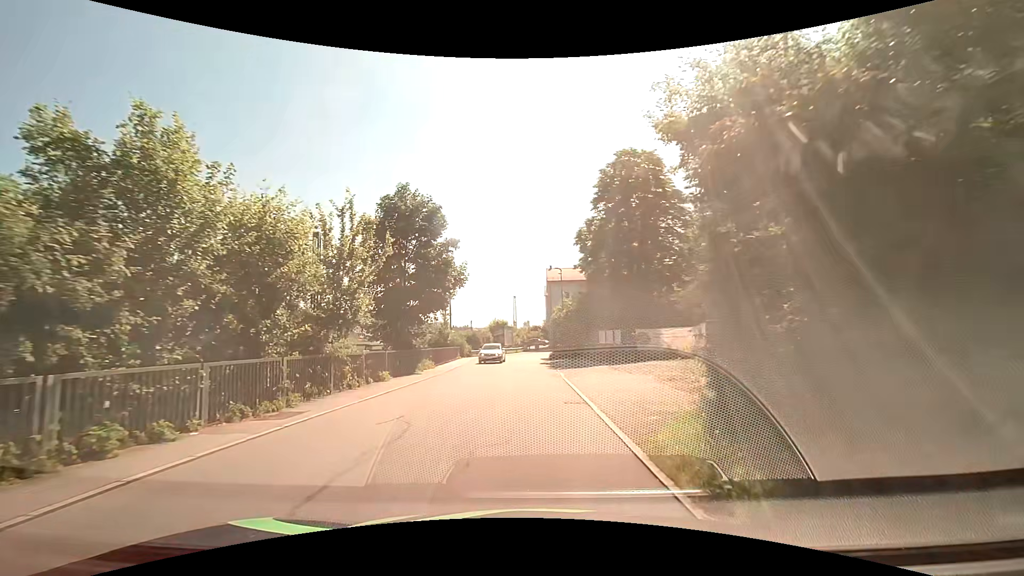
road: residential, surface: asphalt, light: Day
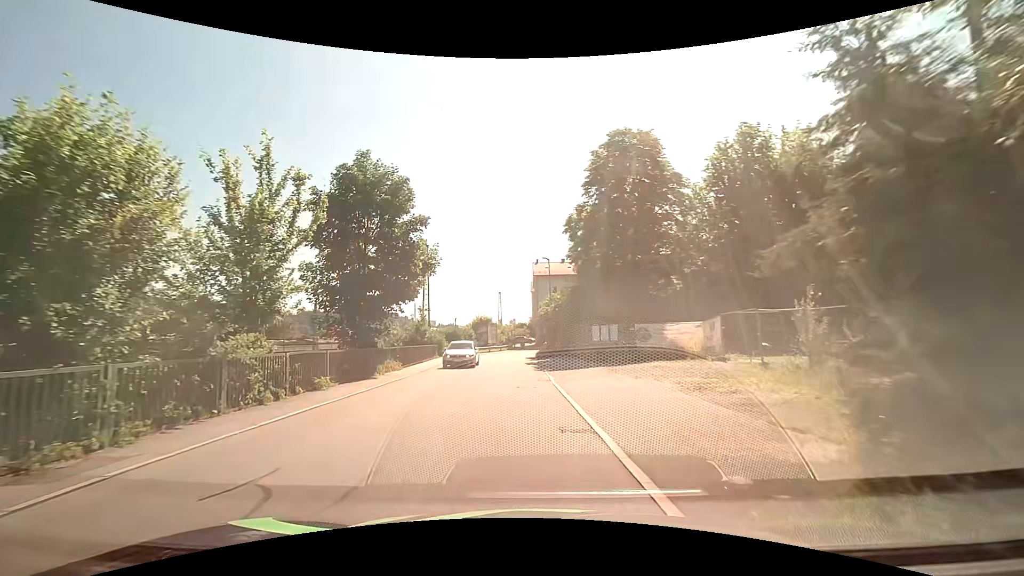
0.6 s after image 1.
(+0.1, +4.3) m; +2°
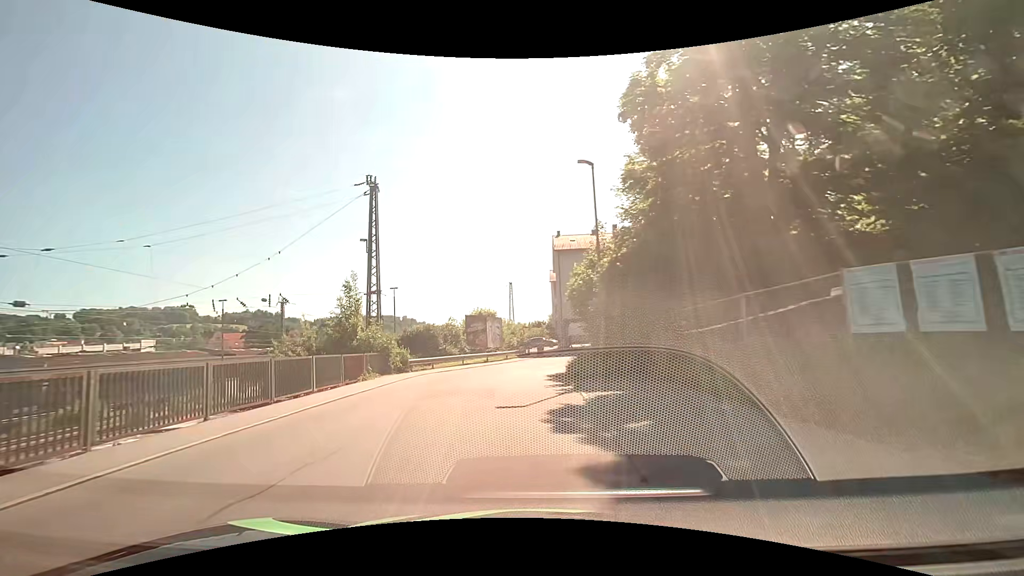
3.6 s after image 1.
(-0.2, +22.4) m; -2°
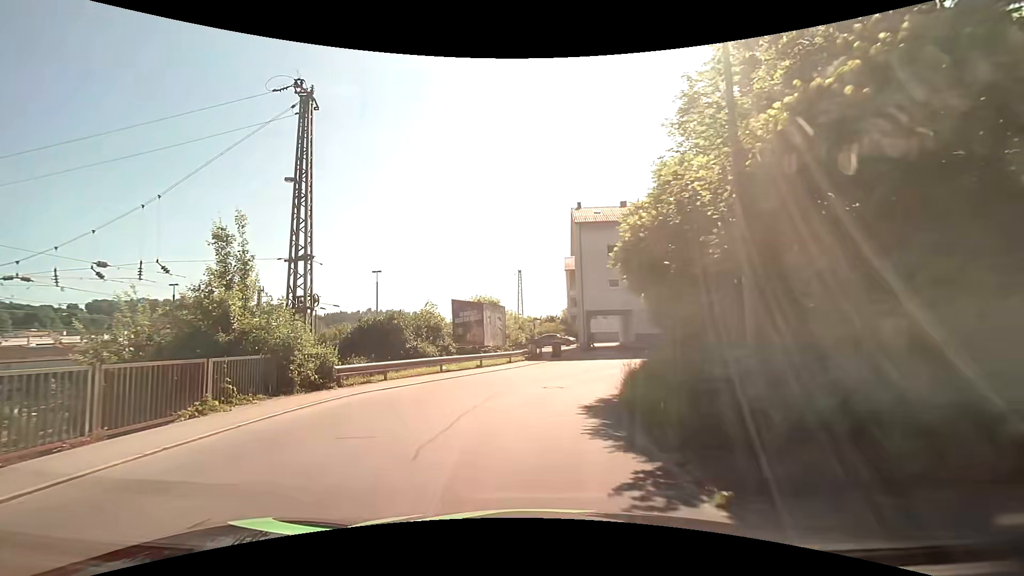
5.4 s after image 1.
(-0.1, +11.3) m; -1°
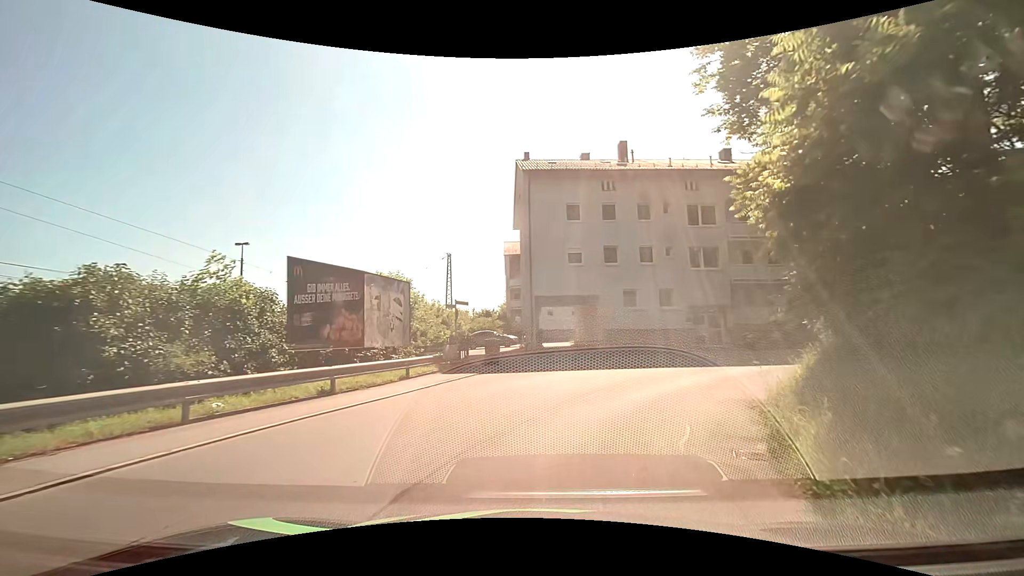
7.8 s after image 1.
(+0.3, +13.0) m; +6°
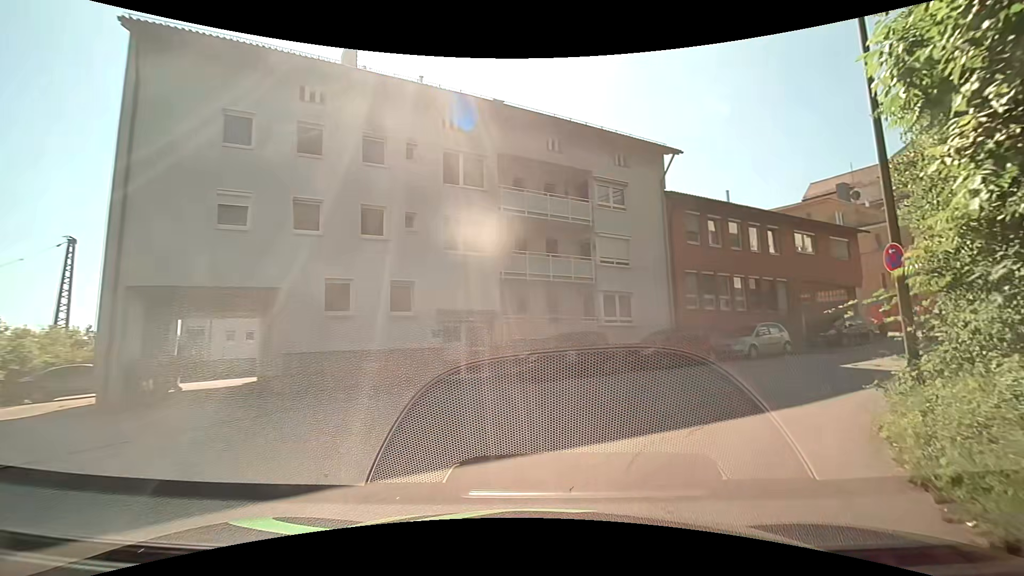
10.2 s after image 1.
(+3.0, +13.0) m; +29°
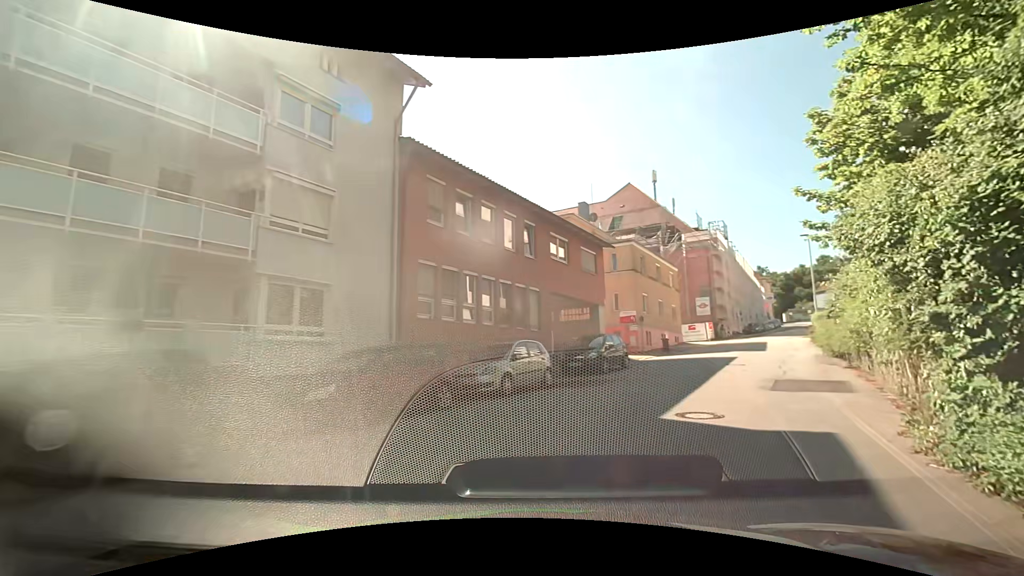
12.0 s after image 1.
(+2.0, +9.3) m; +28°
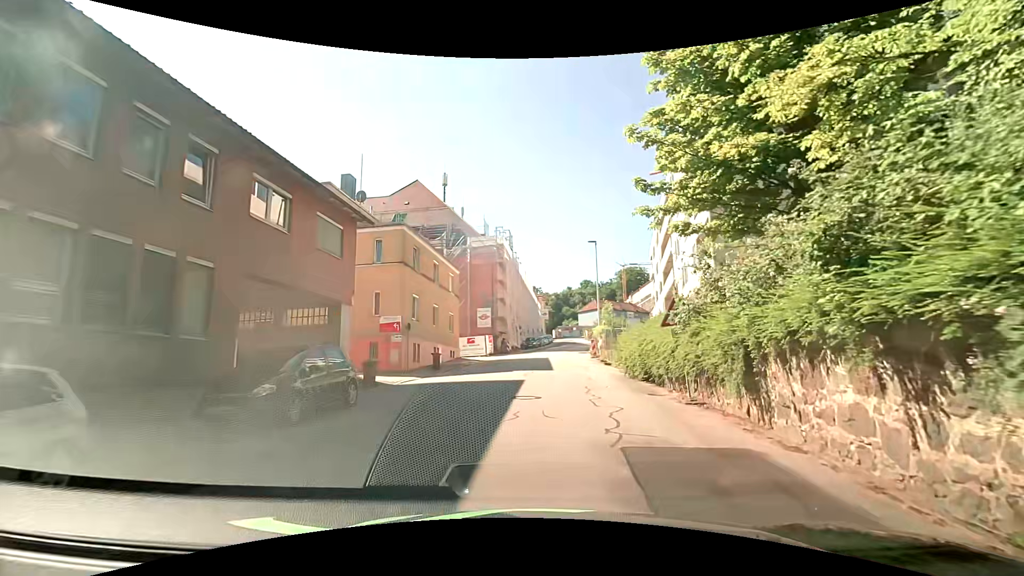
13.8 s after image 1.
(+2.2, +8.7) m; +26°
